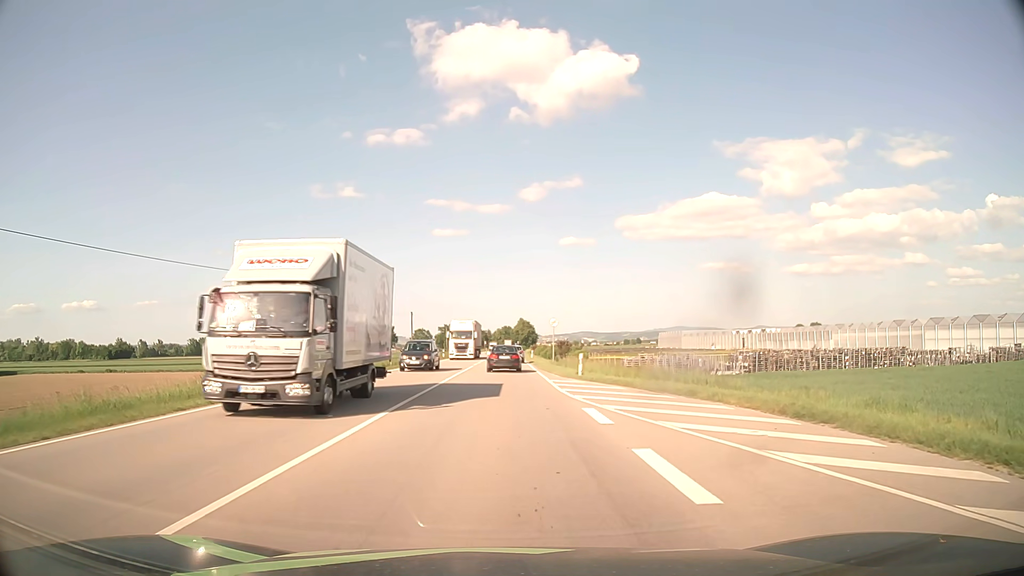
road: primary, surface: asphalt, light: Day
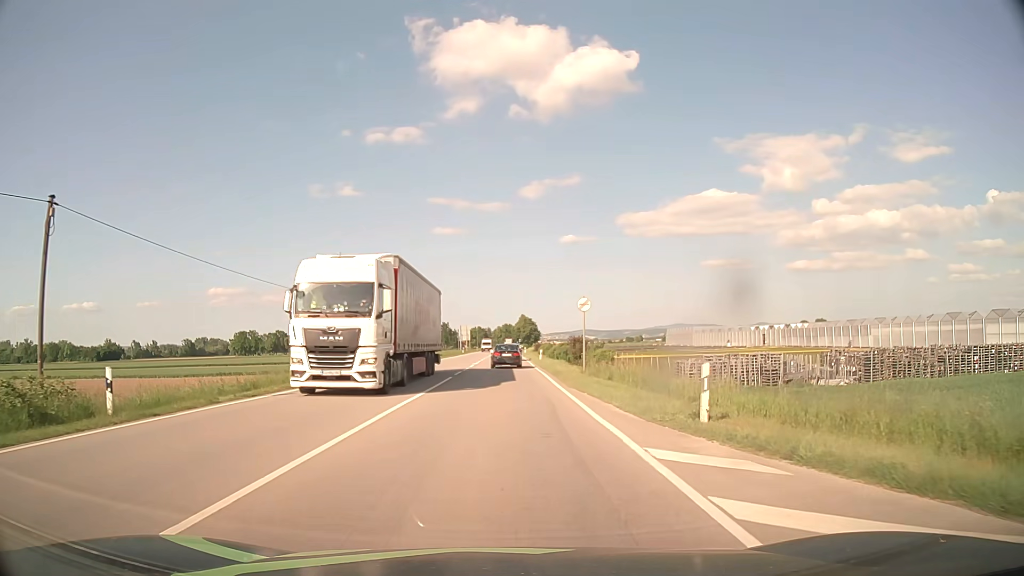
(+0.1, +18.9) m; 0°
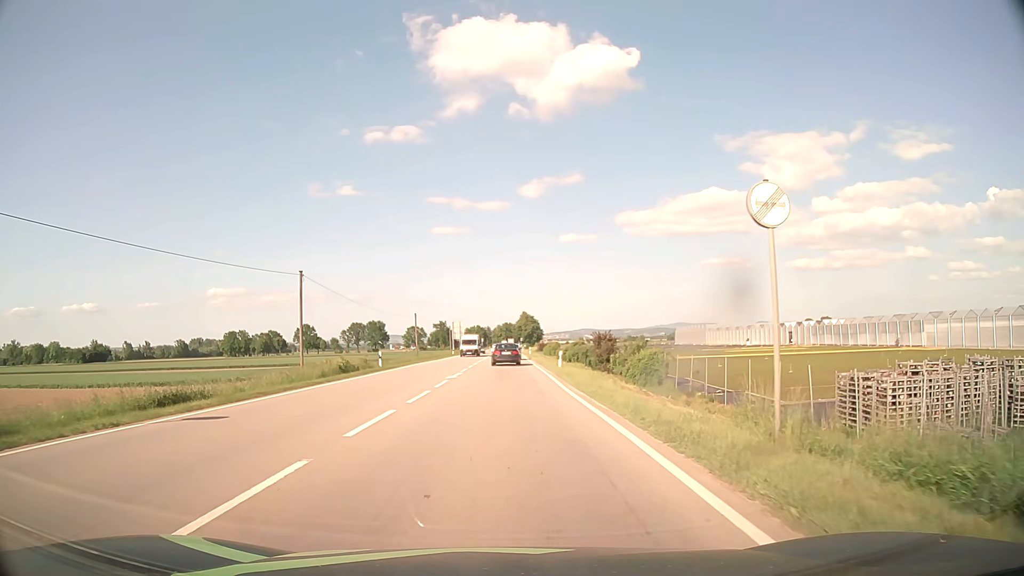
(-0.1, +21.1) m; 0°
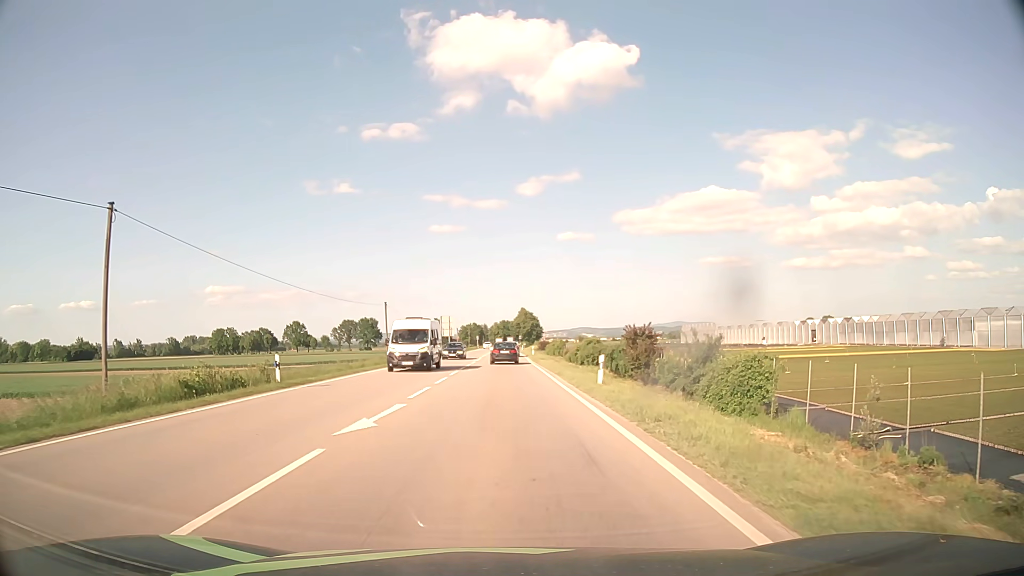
(0.0, +17.4) m; 0°
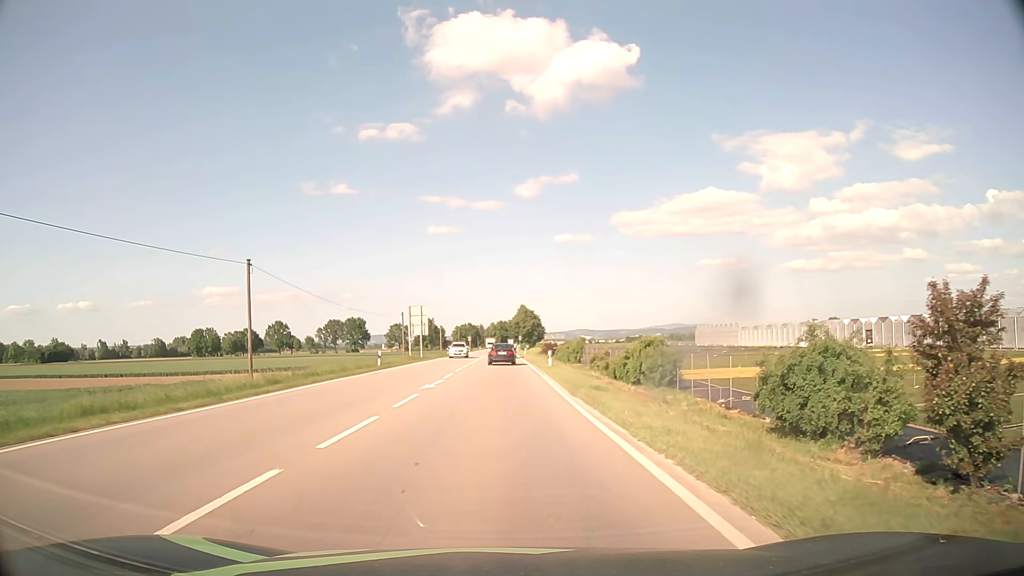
(+0.1, +31.2) m; 0°
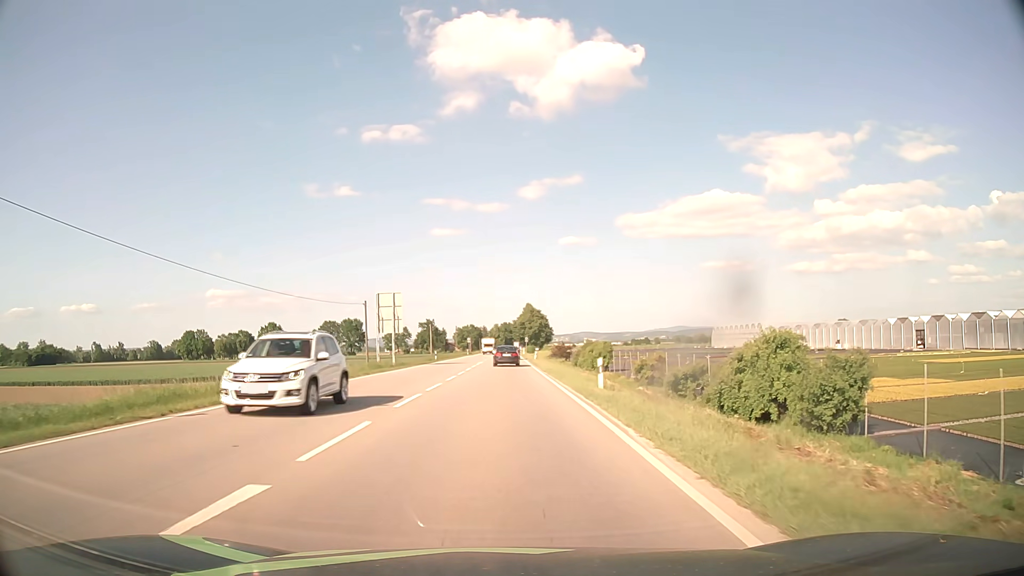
(-0.1, +20.0) m; -1°
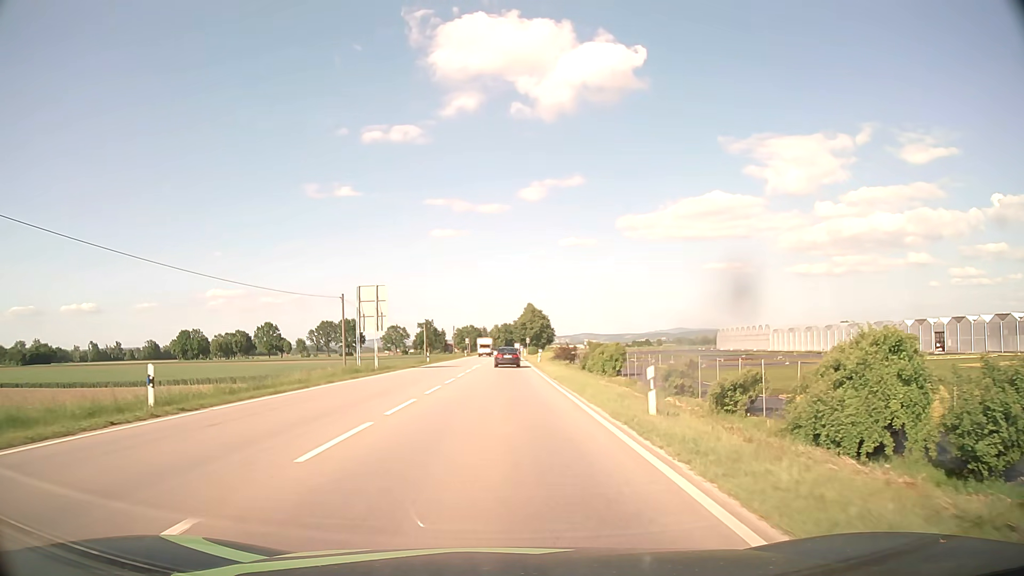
(0.0, +7.0) m; 0°
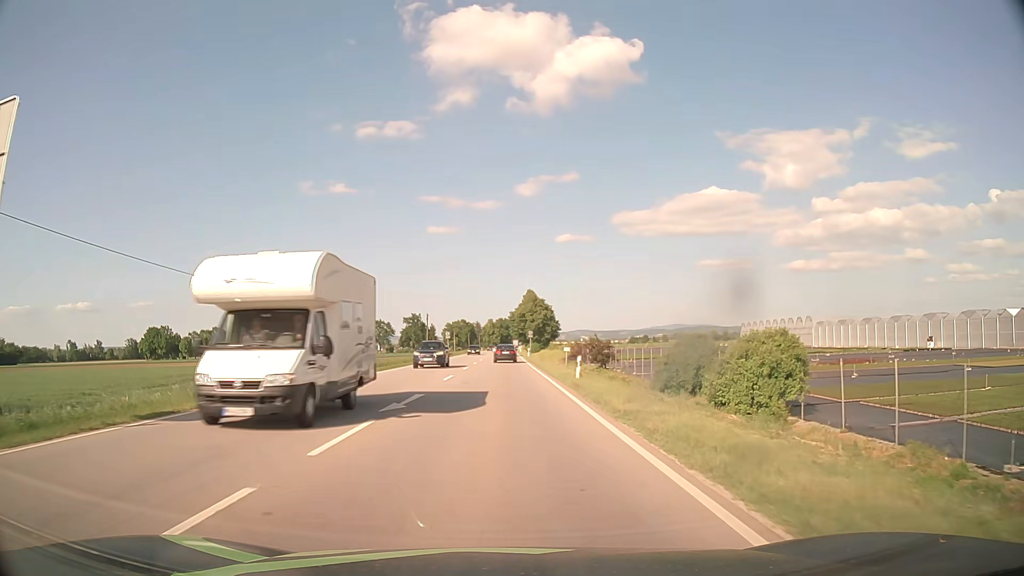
(+0.1, +36.2) m; 0°
(0, +10) (0, +20) (0, +30) (0, +40) (0, +50) (0, +60) (0, +70) (0, +80) (0, +90) (0, +100) m
